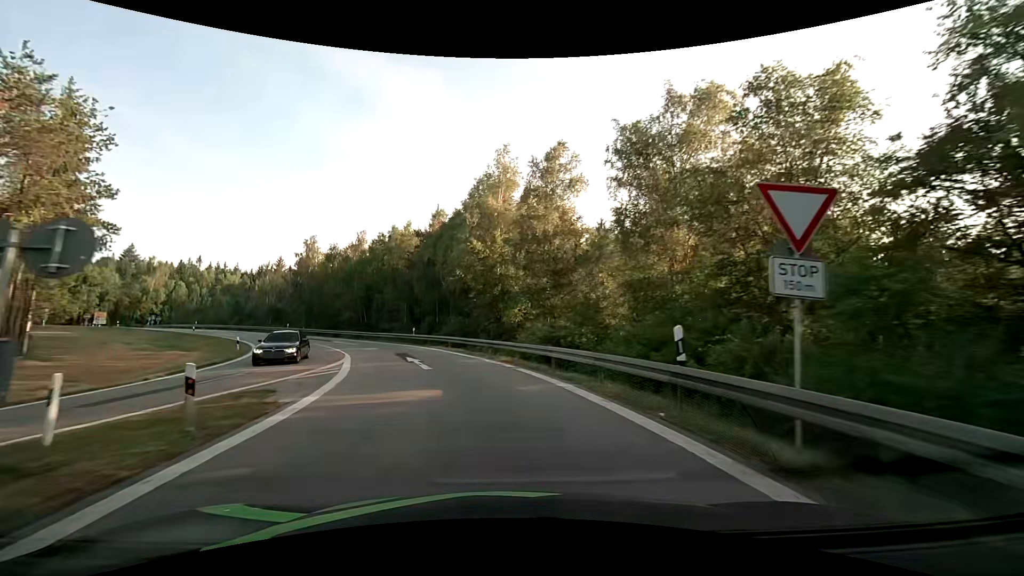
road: motorway_link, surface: asphalt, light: Day
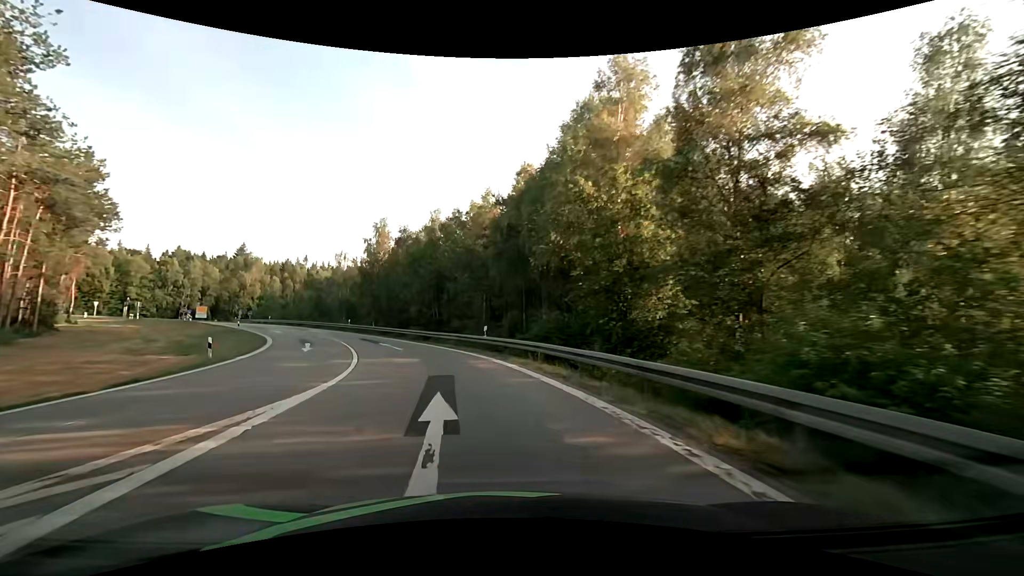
(-1.3, +14.5) m; -10°
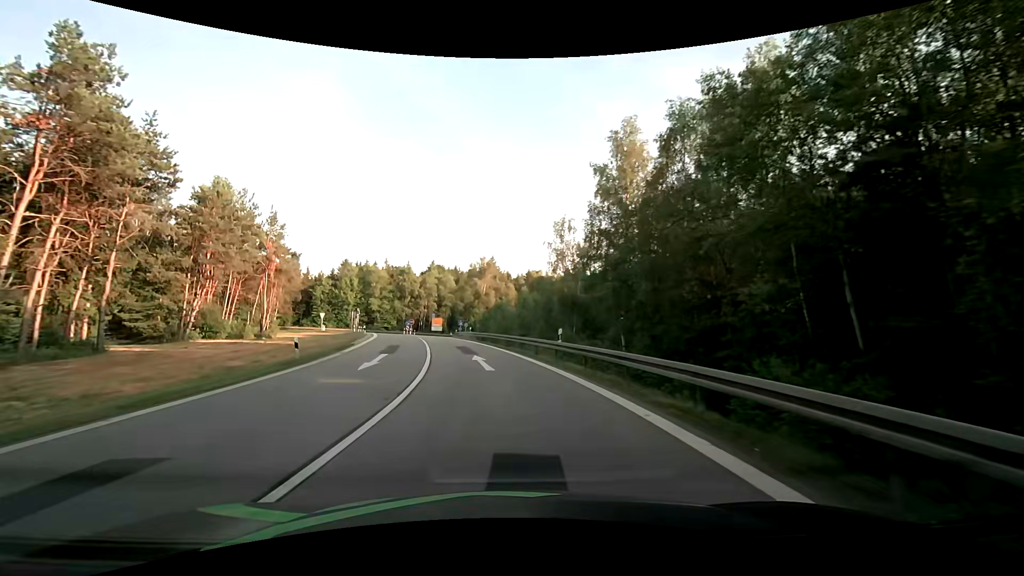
(-8.0, +34.2) m; -28°
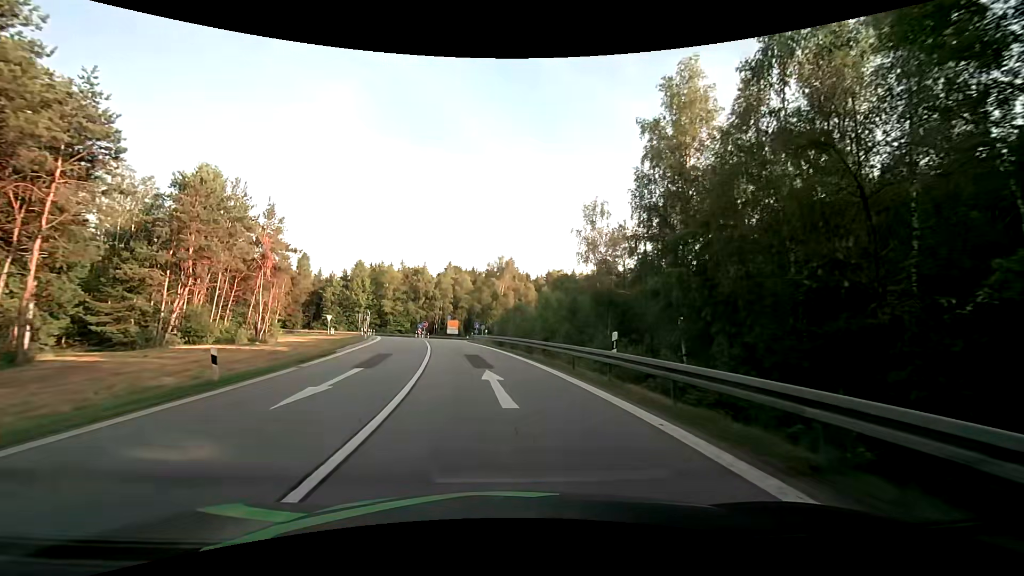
(-0.2, +6.9) m; -3°
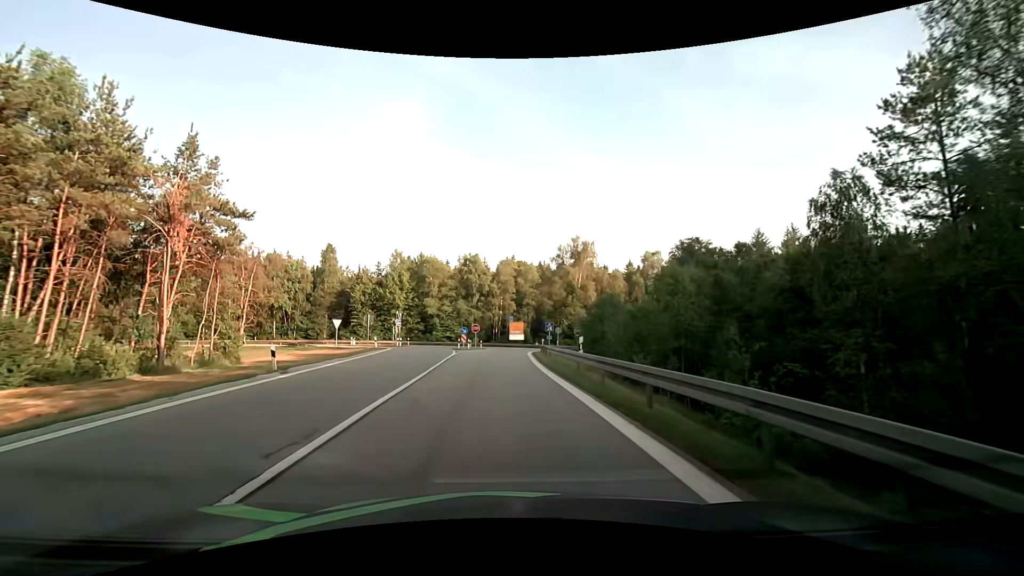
(-1.7, +27.7) m; -8°
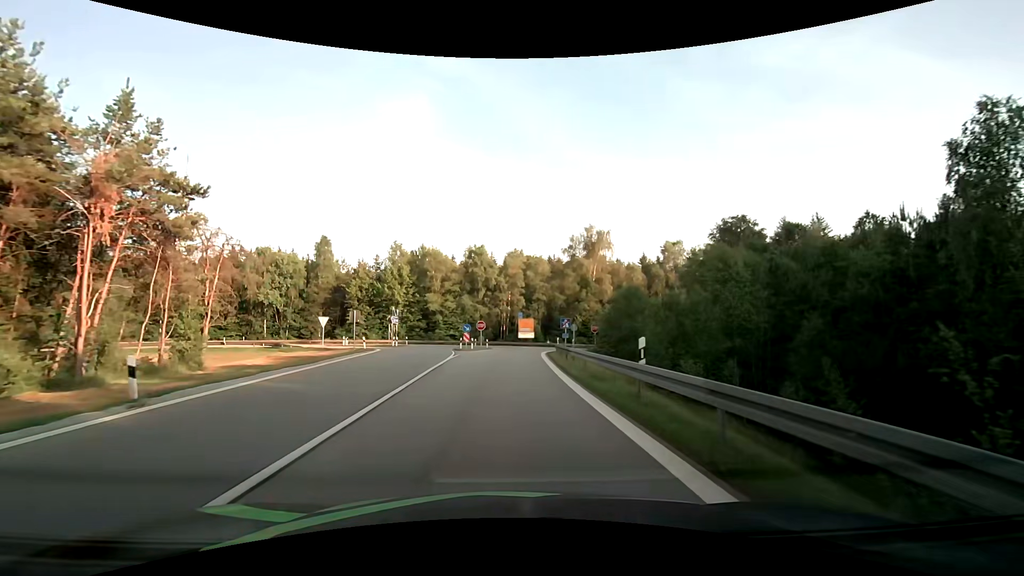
(0.0, +6.9) m; -1°
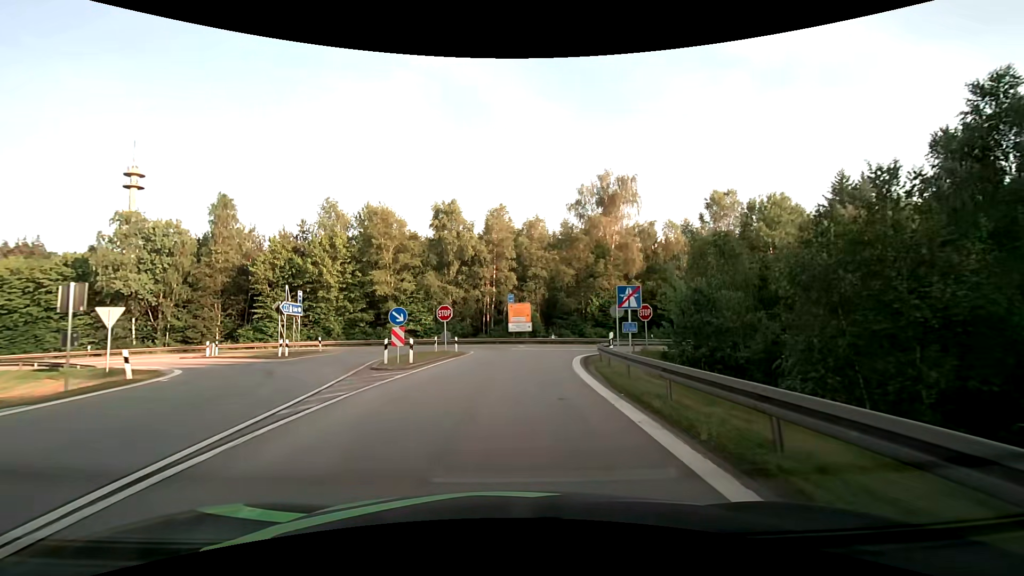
(+0.1, +24.8) m; +1°
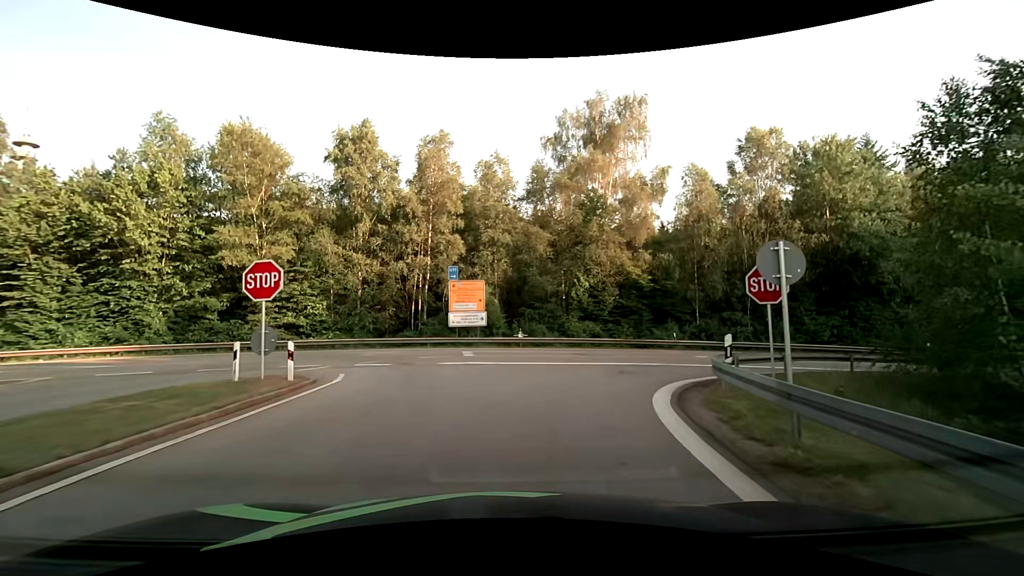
(+0.7, +19.7) m; +5°
(+1, +10) (+5, +19) (+13, +24) (+23, +26) (+33, +27) (+43, +28) (+53, +29) (+63, +31) (+73, +32) (+82, +33) m
